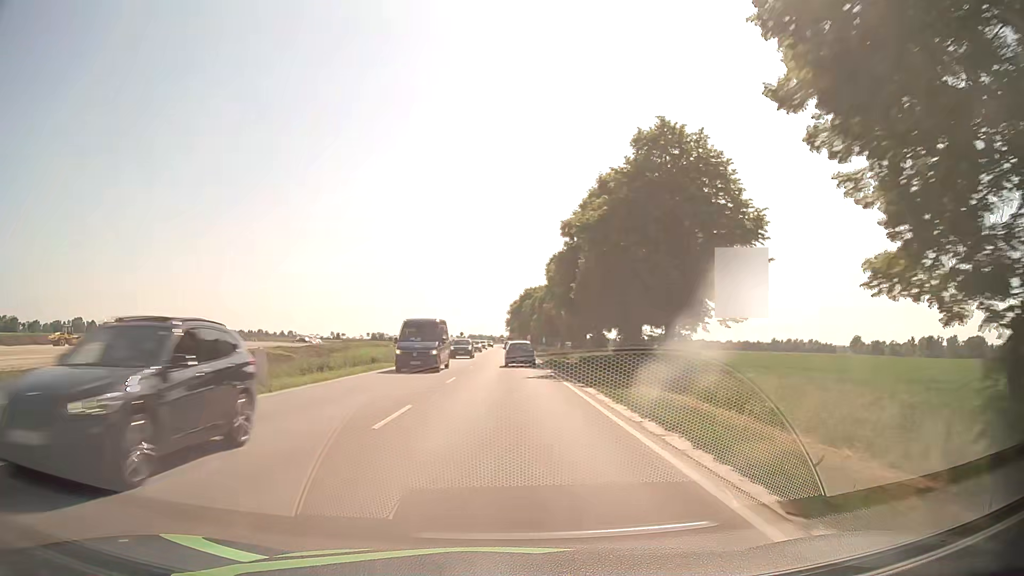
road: unclassified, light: Day
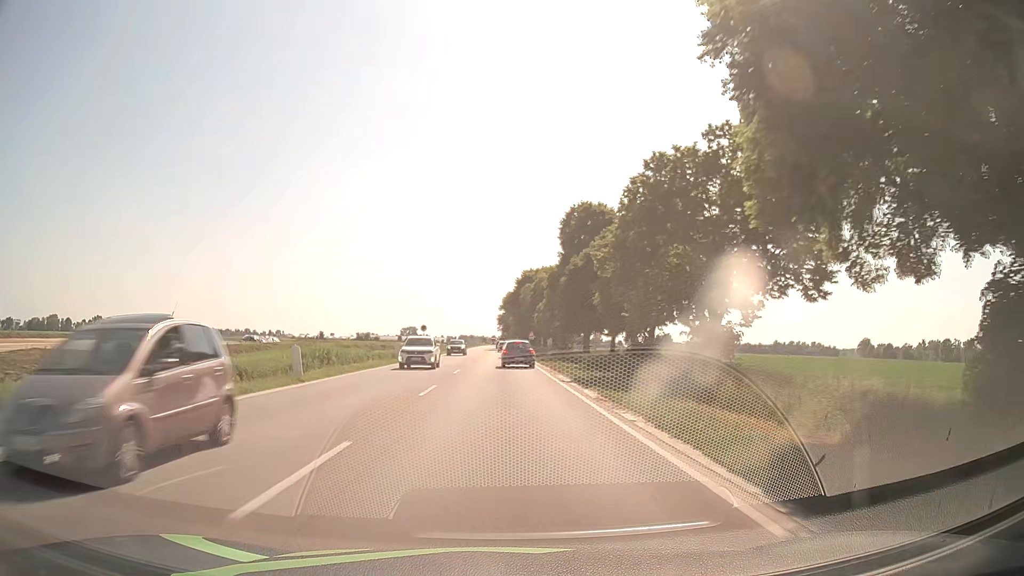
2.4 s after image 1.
(+0.2, +41.3) m; +1°
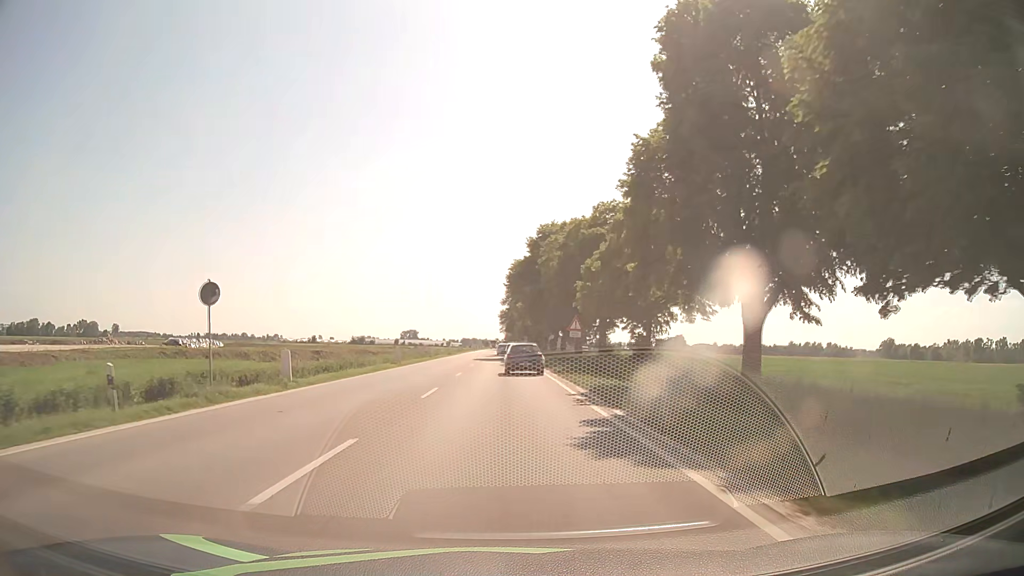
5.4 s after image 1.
(0.0, +47.4) m; 0°
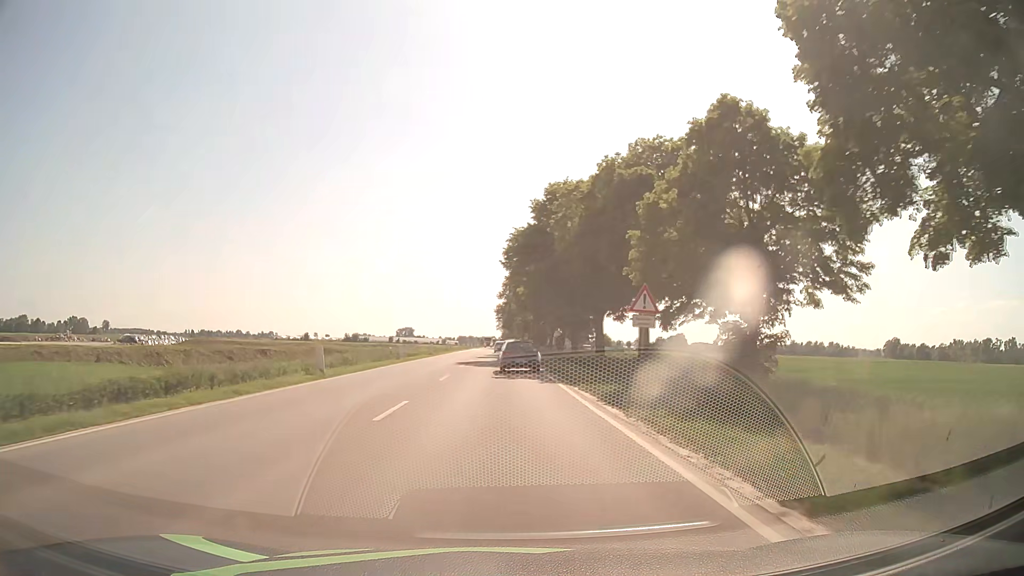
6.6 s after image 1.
(0.0, +17.6) m; 0°
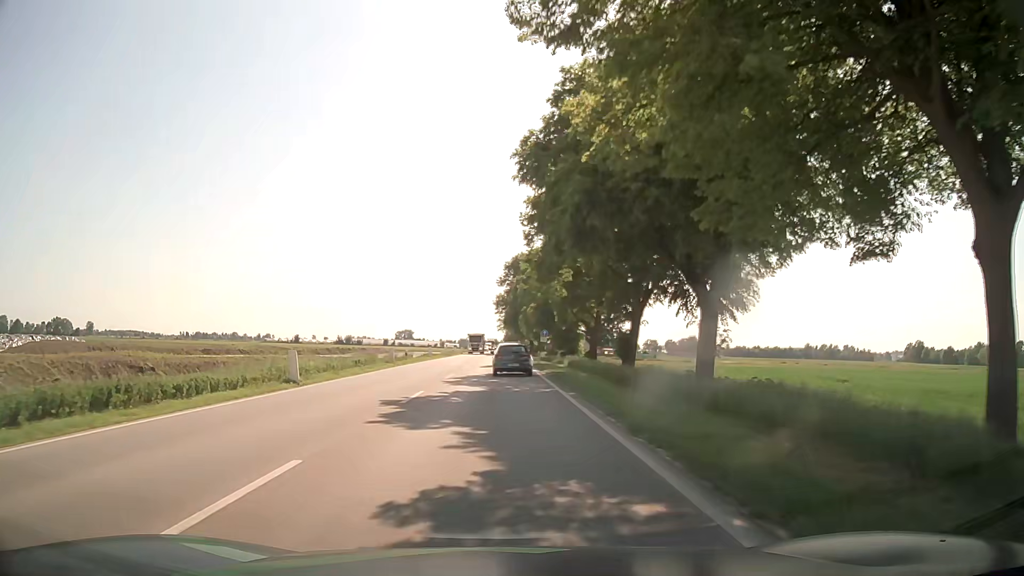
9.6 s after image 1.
(-0.1, +43.8) m; 0°
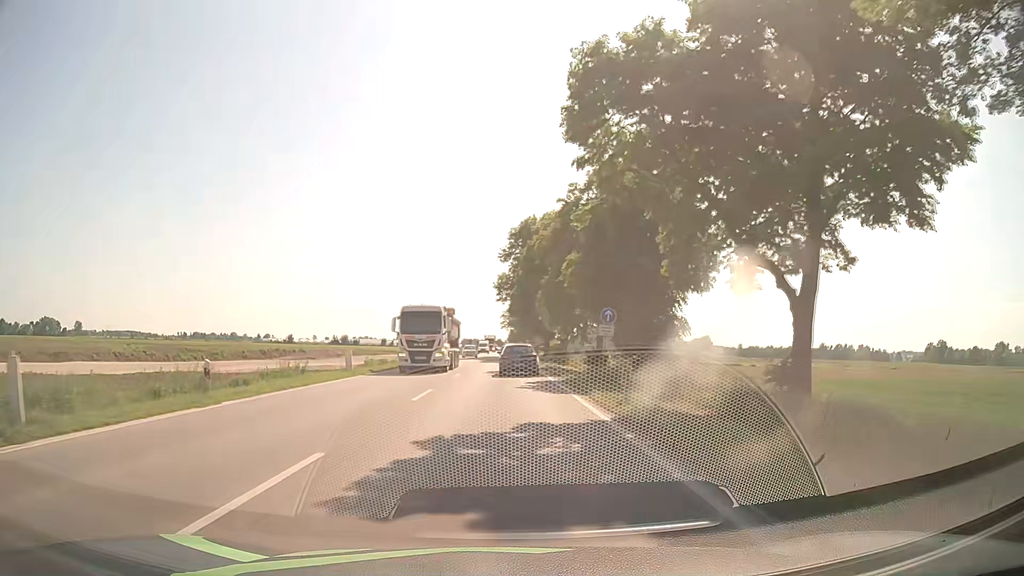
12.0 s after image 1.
(-0.2, +35.5) m; -1°
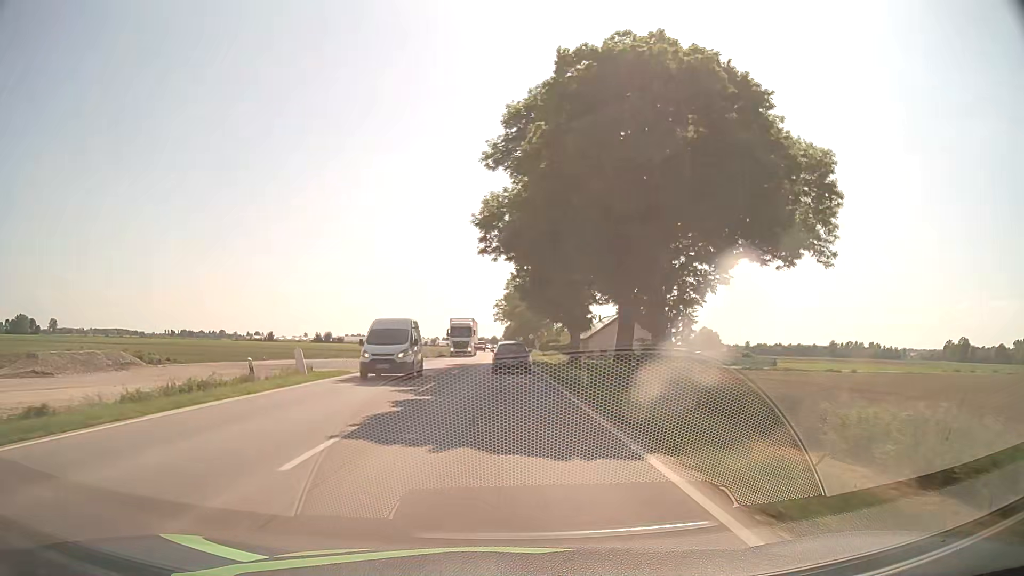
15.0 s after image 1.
(+0.4, +45.2) m; +1°
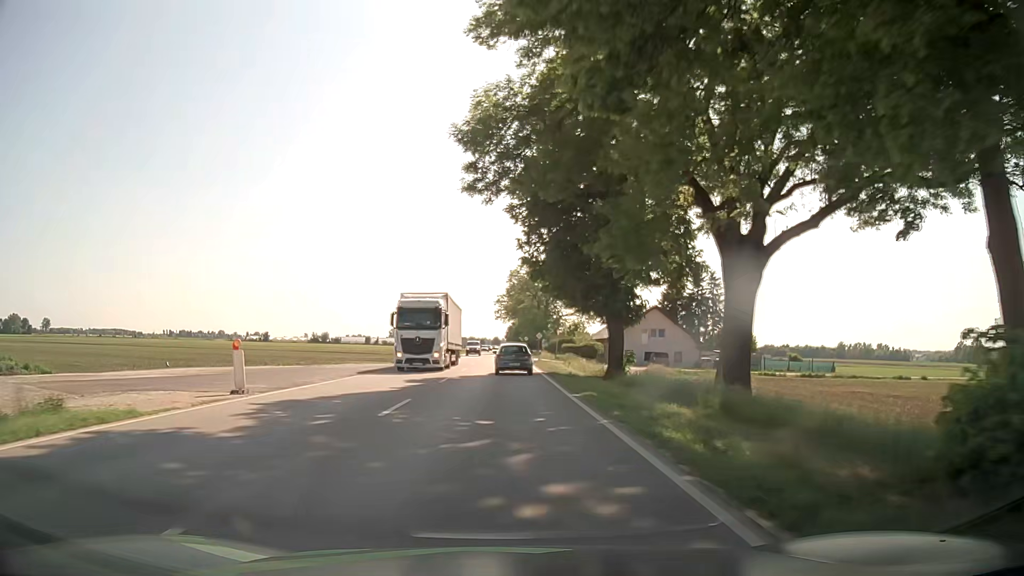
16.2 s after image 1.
(-0.1, +18.4) m; 0°
(0, +10) (0, +20) (0, +30) (0, +40) (0, +50) (0, +60) (0, +70) (0, +80) (0, +90) (0, +100) m
